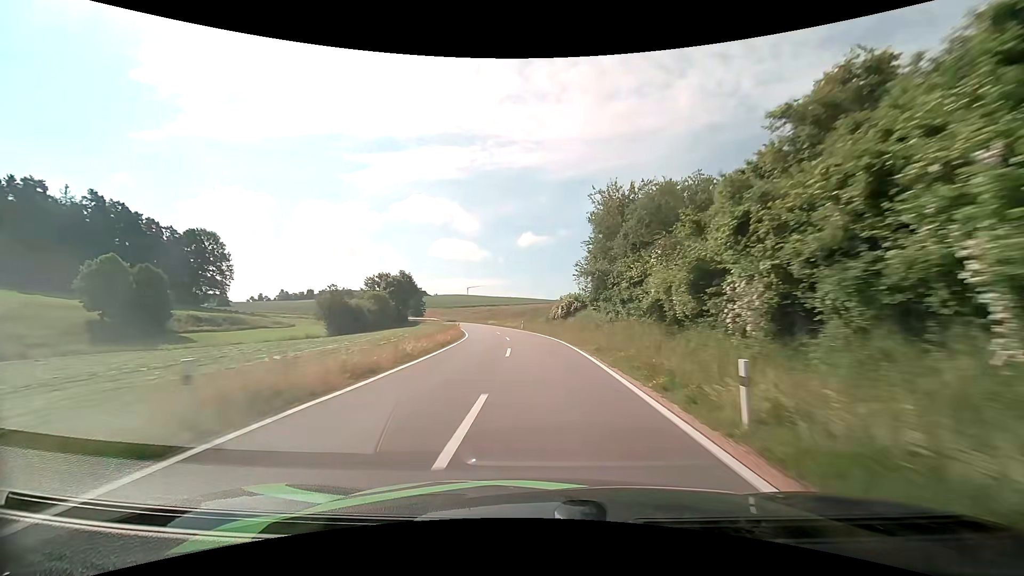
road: tertiary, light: Day
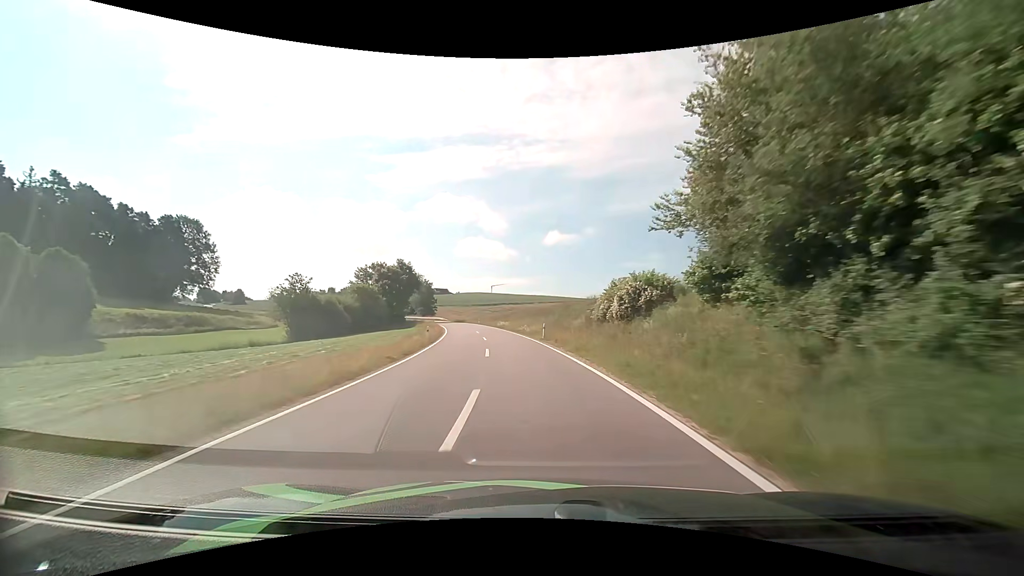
(-0.4, +23.6) m; -3°
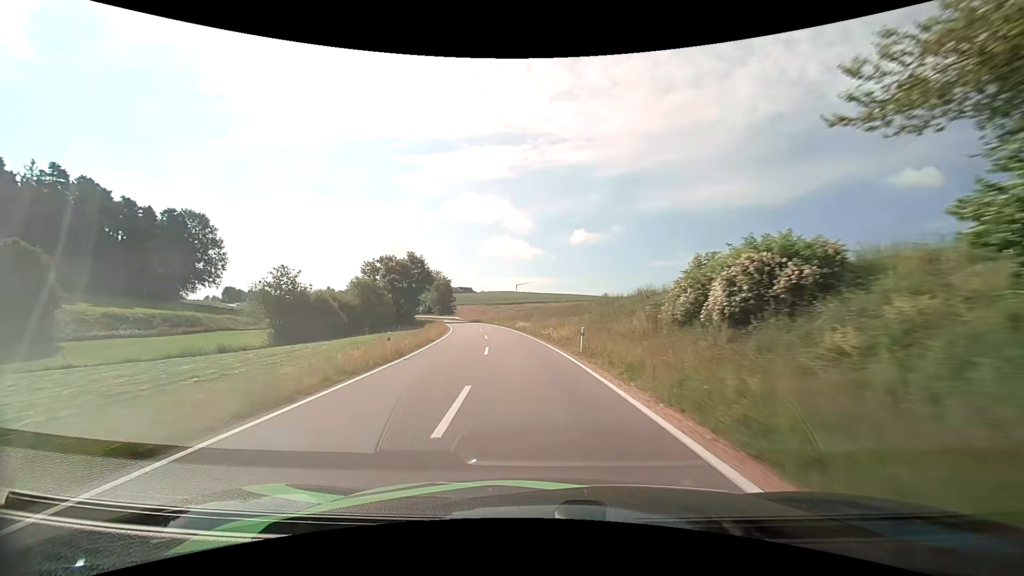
(-0.2, +11.6) m; -3°
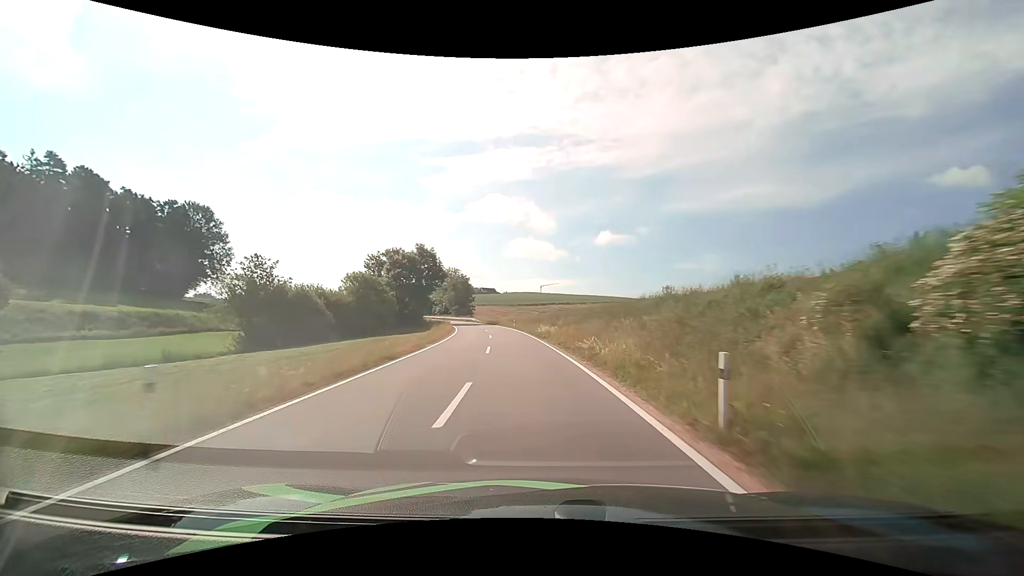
(-0.3, +11.6) m; -3°
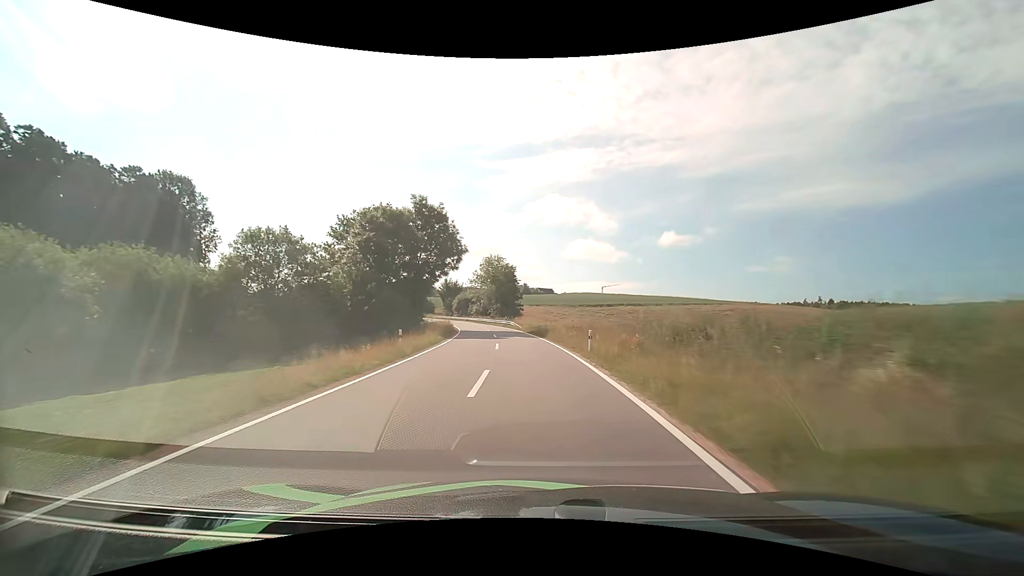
(-2.3, +34.3) m; -7°
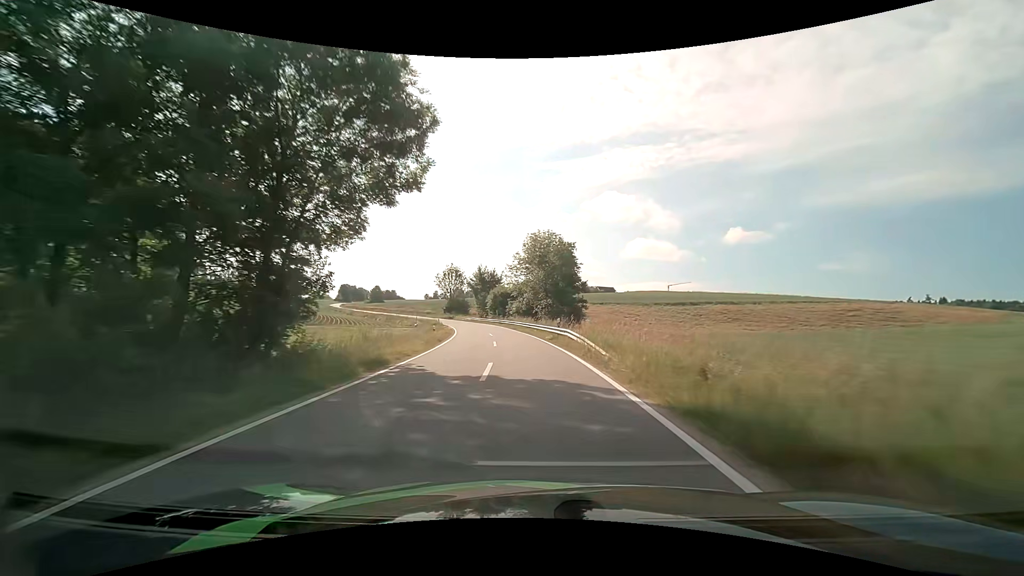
(-1.8, +34.1) m; -6°
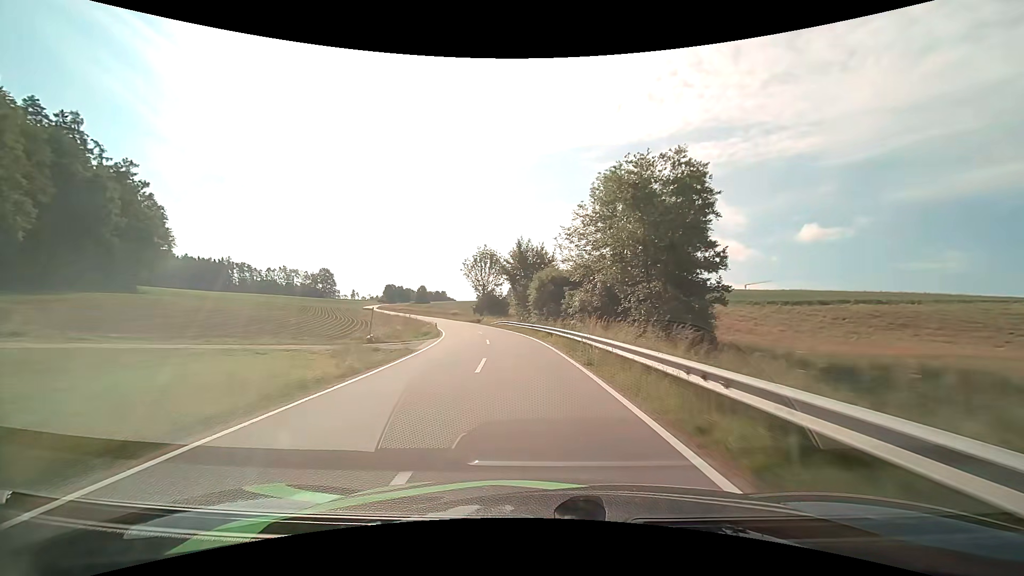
(-2.1, +34.6) m; -6°
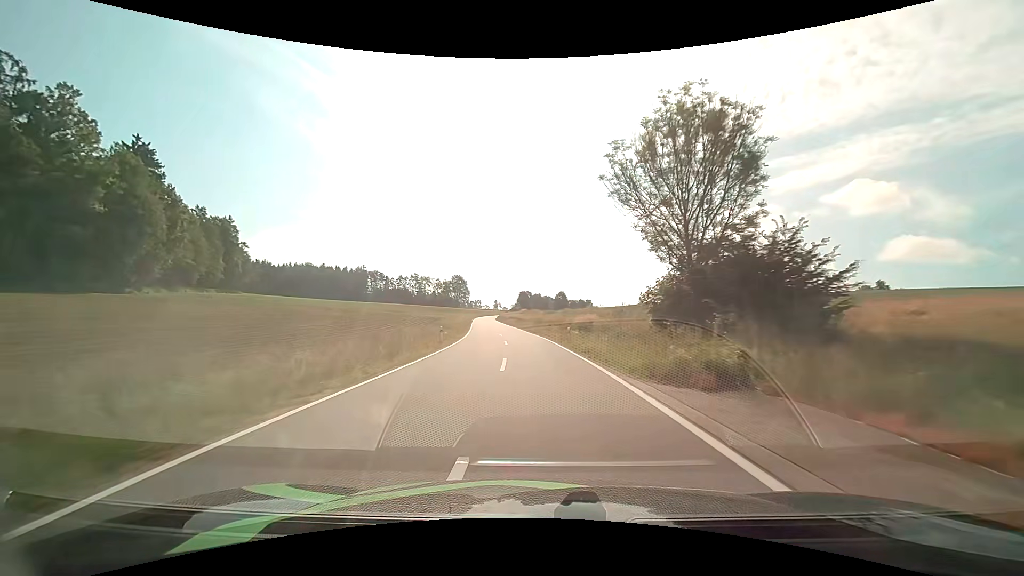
(-8.6, +59.7) m; -16°
(0, +10) (-1, +20) (-2, +30) (-3, +40) (-4, +50) (-5, +60) (-6, +70) (-8, +80) (-9, +89) (-10, +99) m
